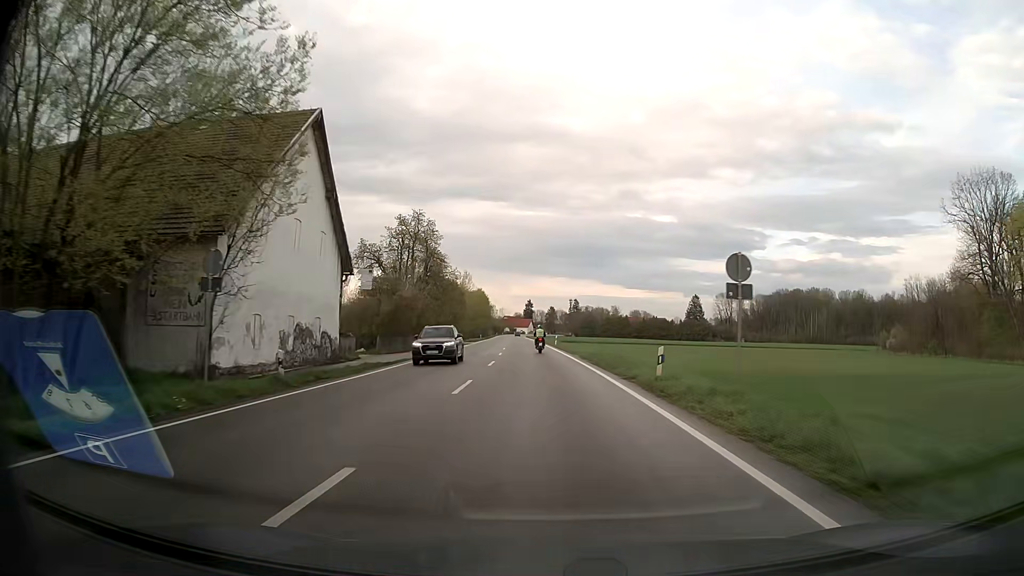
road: secondary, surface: asphalt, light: Day
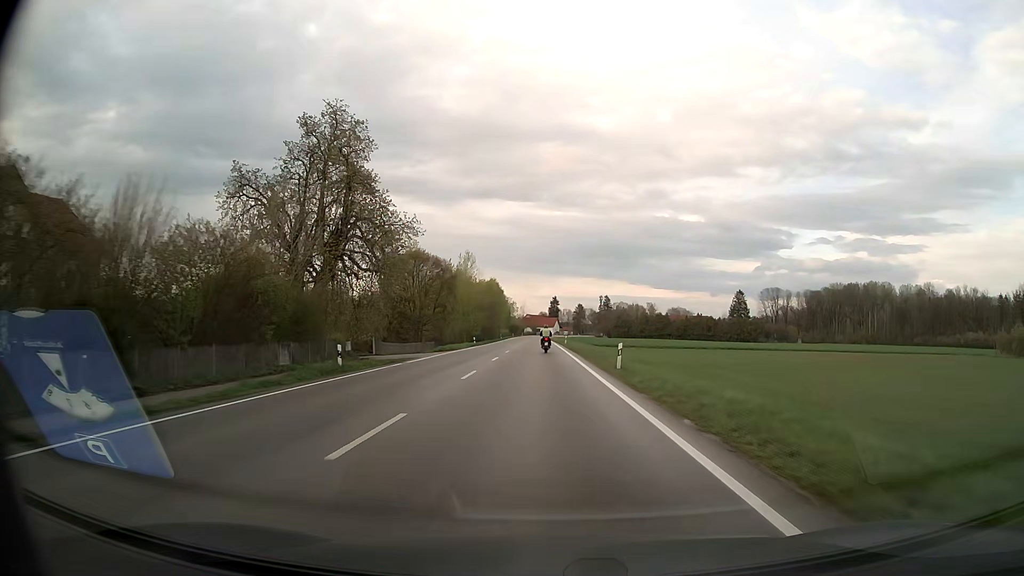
(-0.8, +43.9) m; -2°
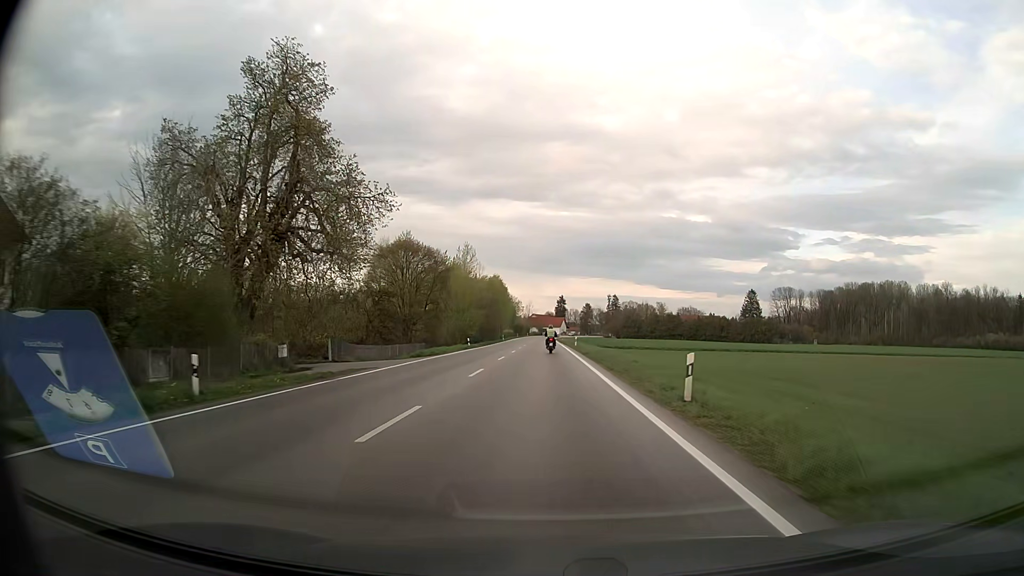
(-0.1, +11.0) m; -1°
(0, +10) (0, +20) (0, +30) (0, +40) (0, +50) (-1, +60) (-1, +70) (-1, +80) (-1, +90) (-1, +100) m
